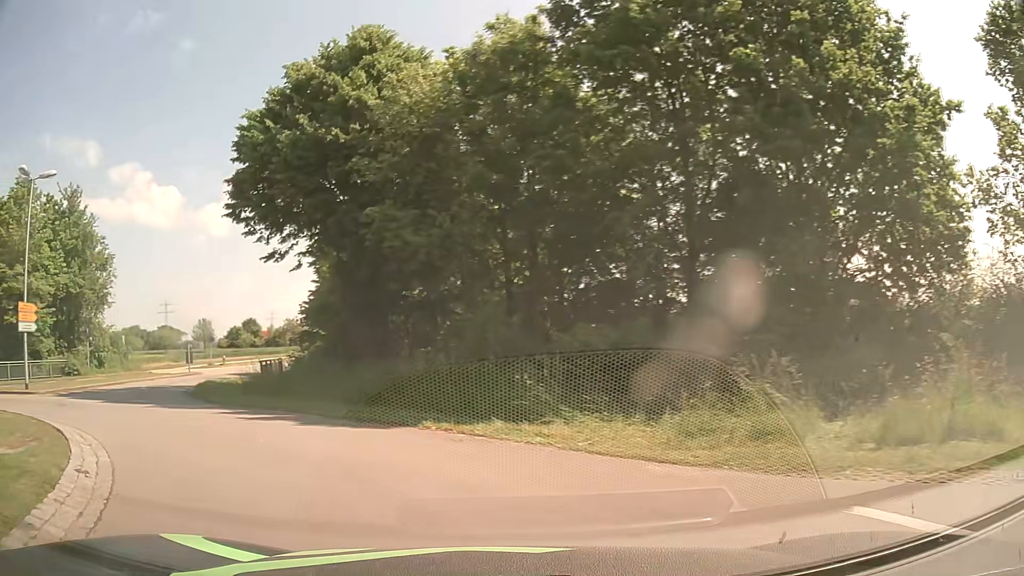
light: Day
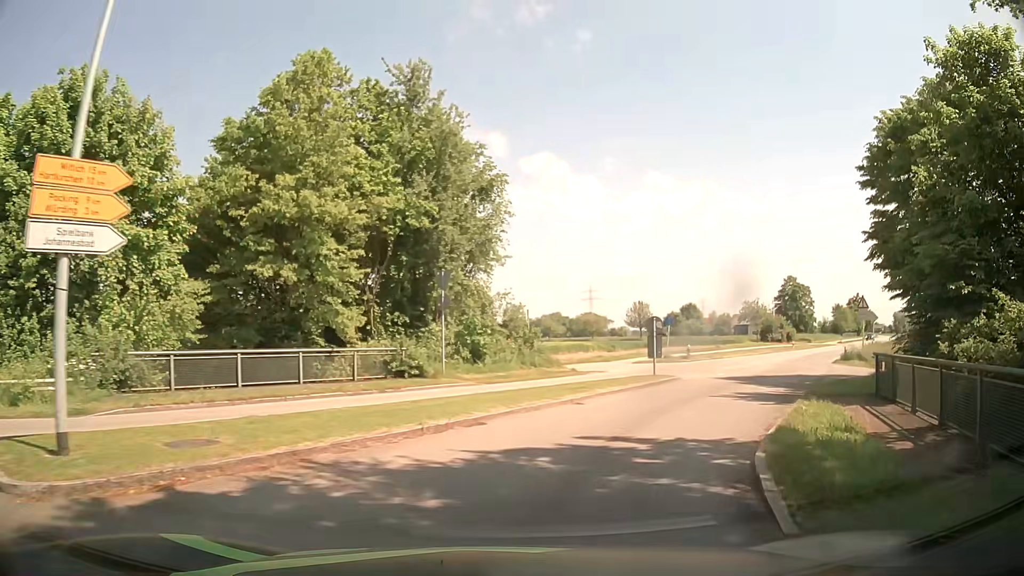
(-9.9, +18.4) m; -39°
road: secondary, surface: asphalt
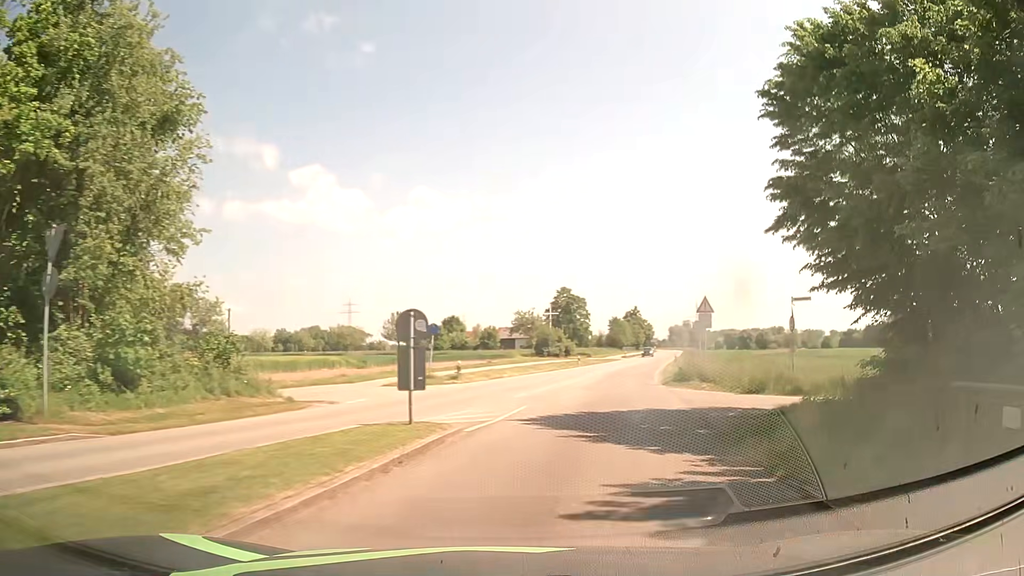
(+1.8, +10.7) m; +20°
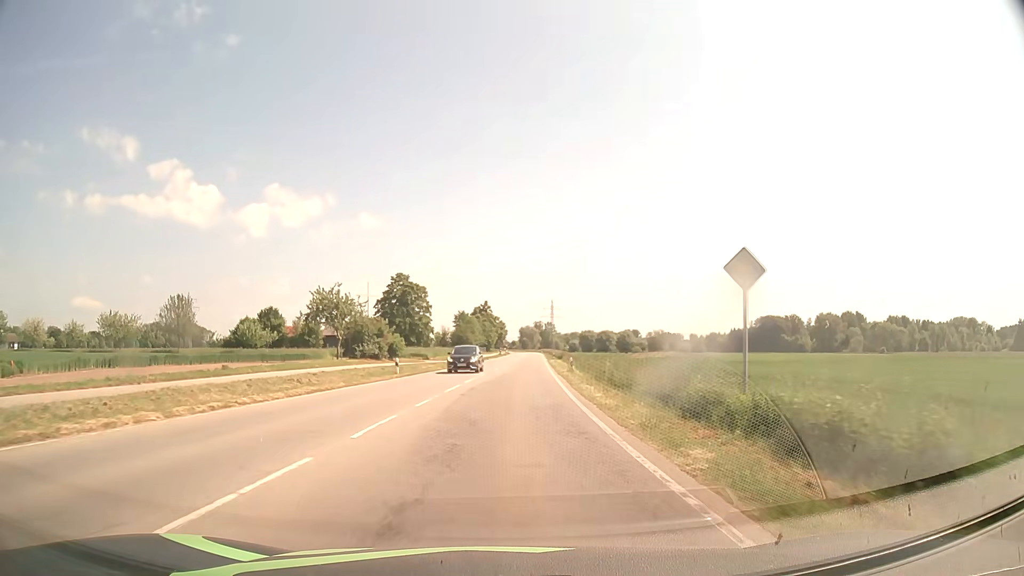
(+4.8, +28.9) m; +14°
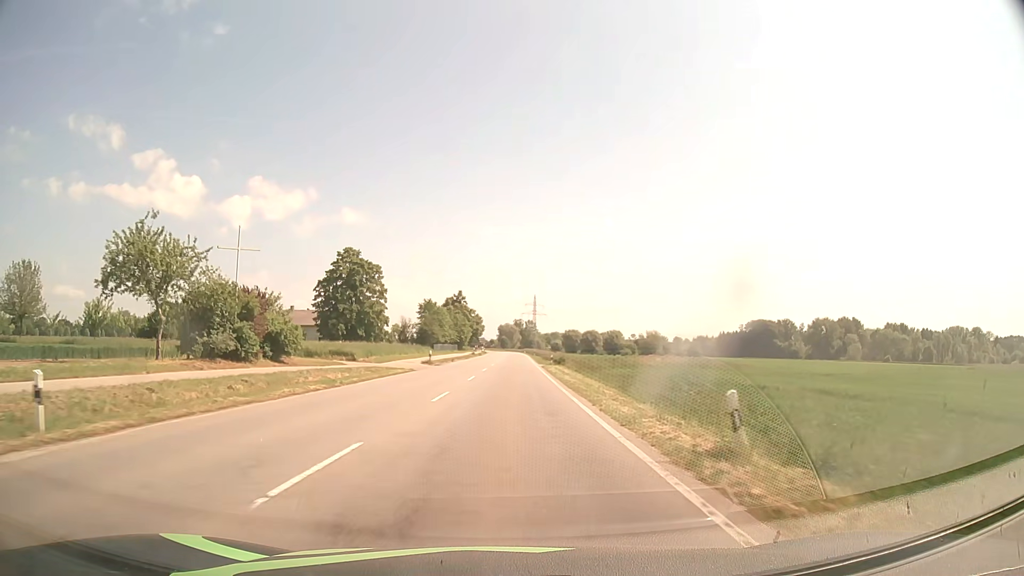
(+0.5, +28.9) m; +2°
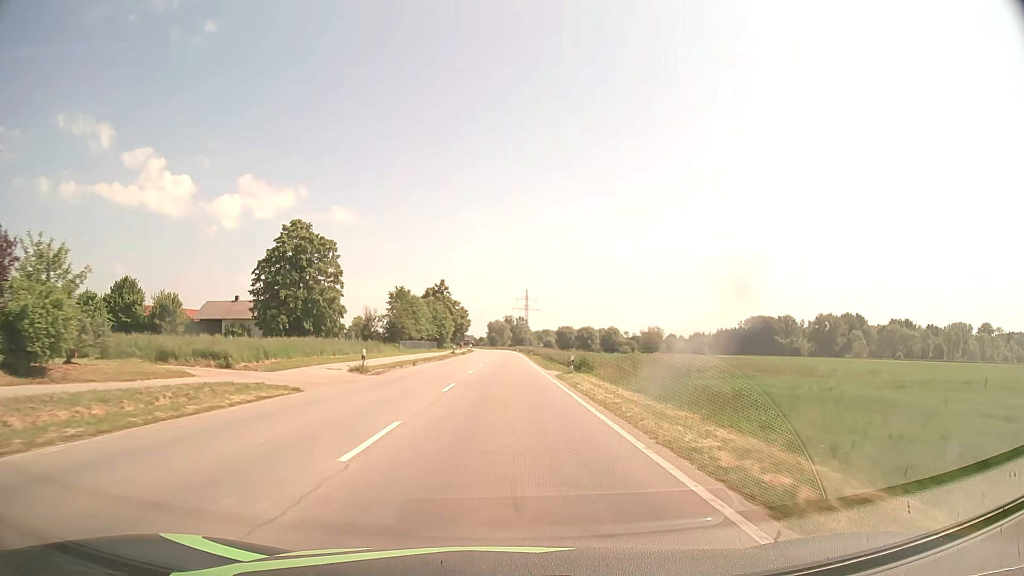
(+0.2, +22.2) m; +1°
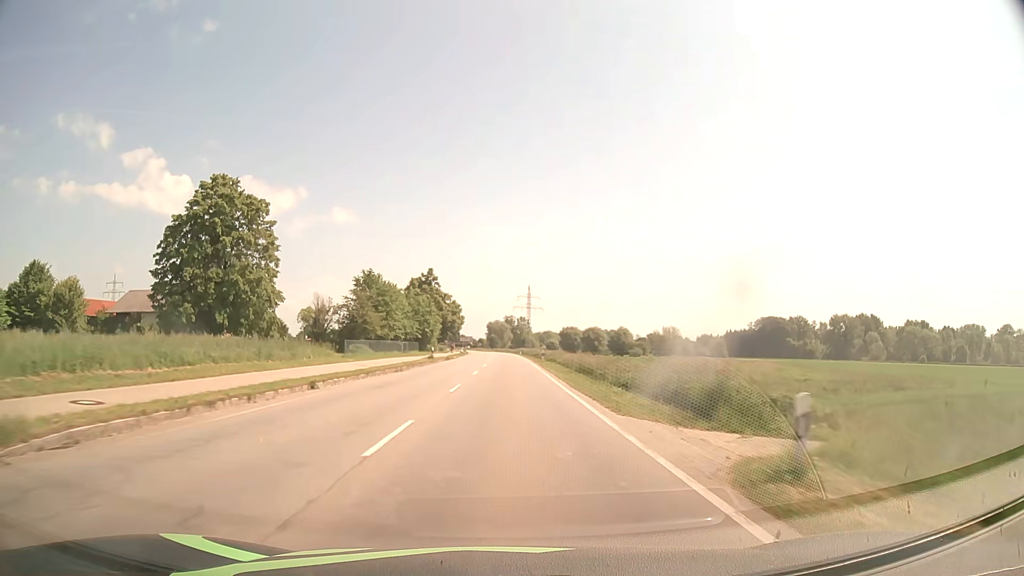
(0.0, +23.8) m; 0°
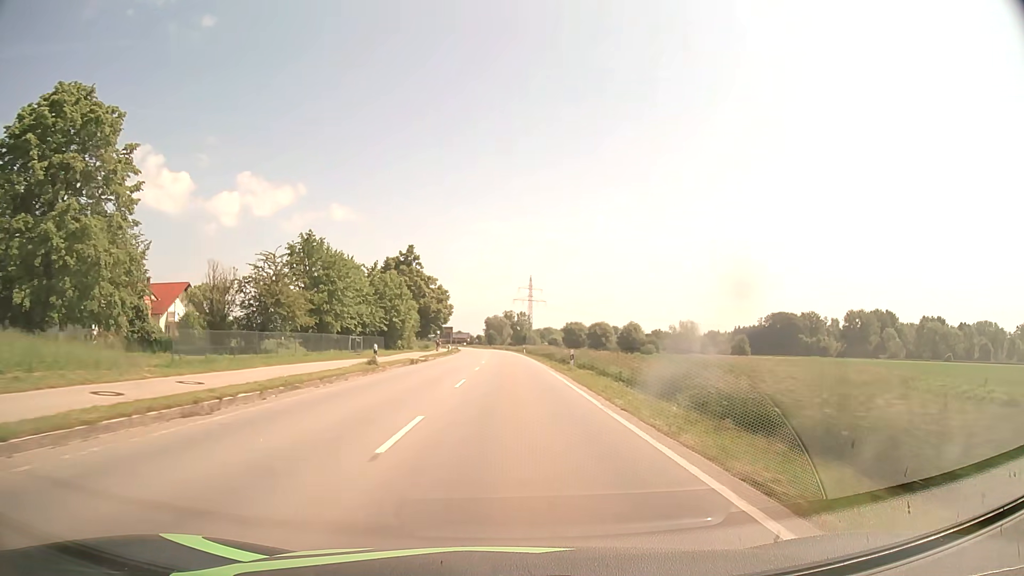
(0.0, +24.3) m; 0°
(0, +10) (0, +20) (0, +30) (0, +40) (0, +50) (0, +60) (0, +70) (0, +80) (0, +90) (-1, +100) m
